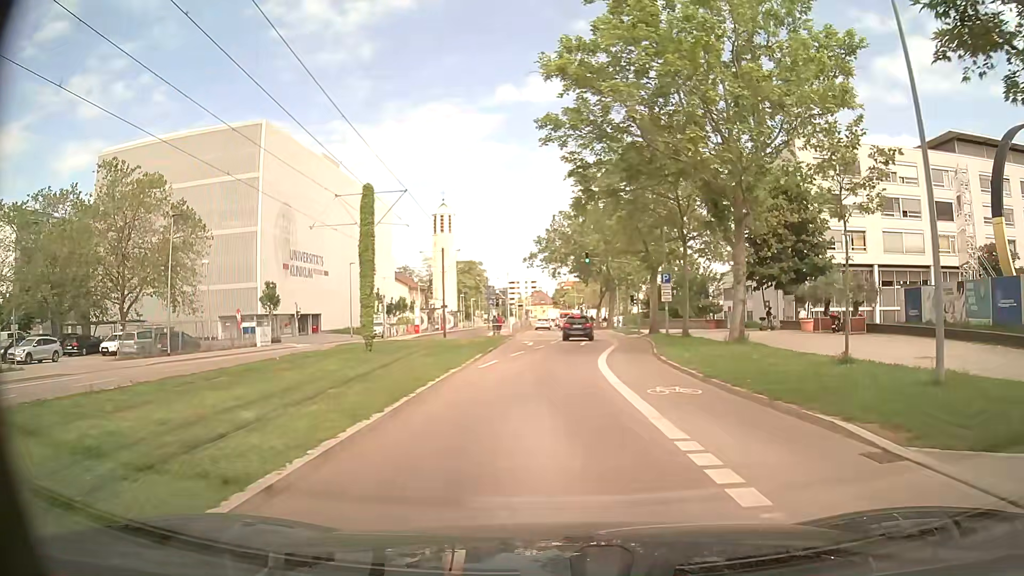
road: secondary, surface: asphalt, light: Day
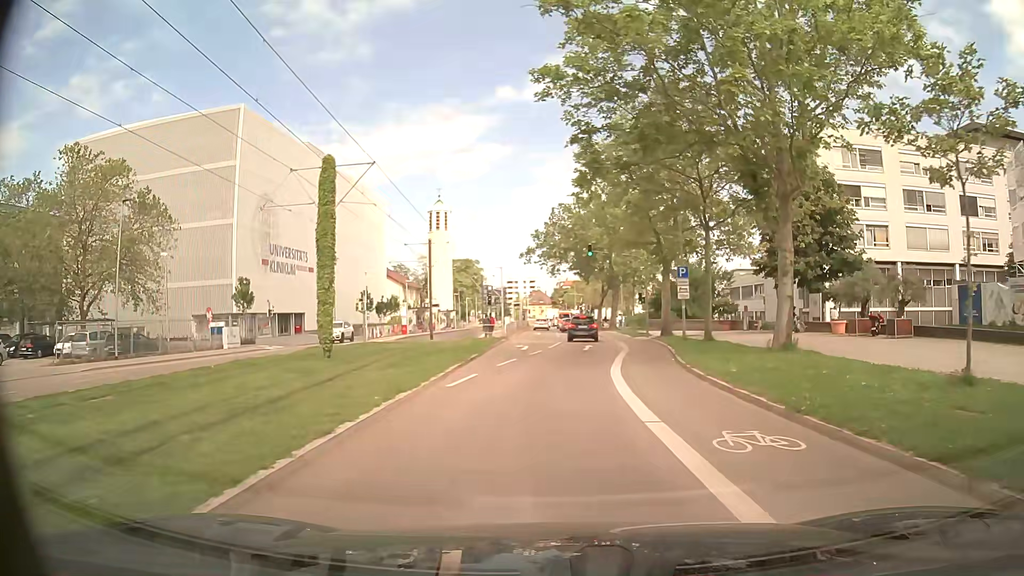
(0.0, +5.4) m; 0°
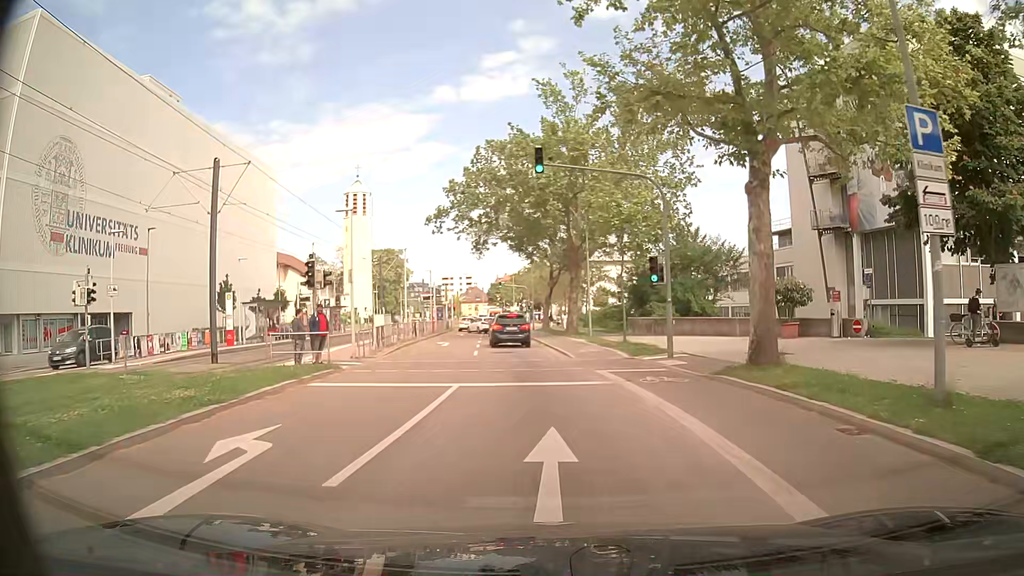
(+1.0, +26.0) m; +6°
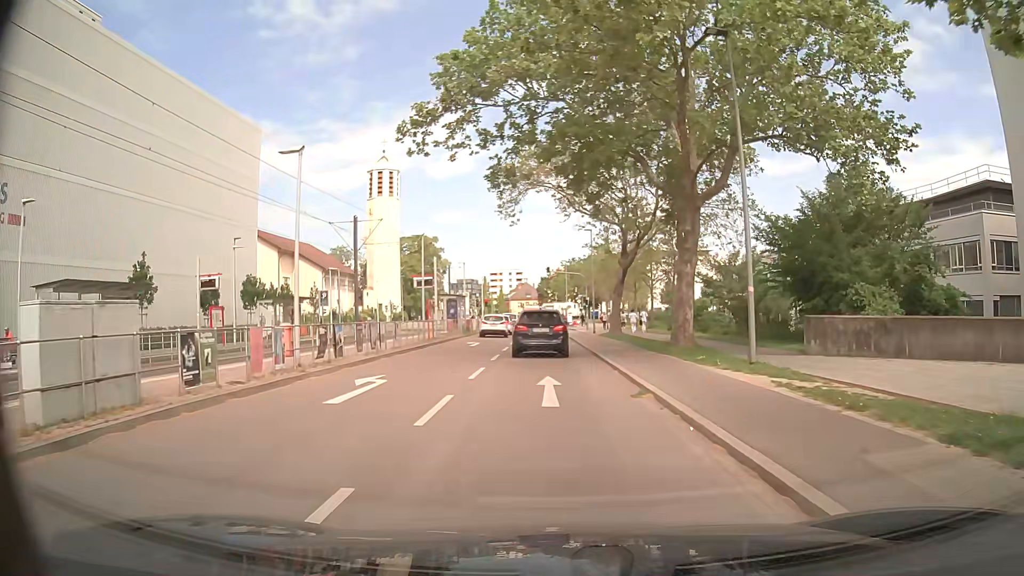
(-1.5, +22.8) m; -5°
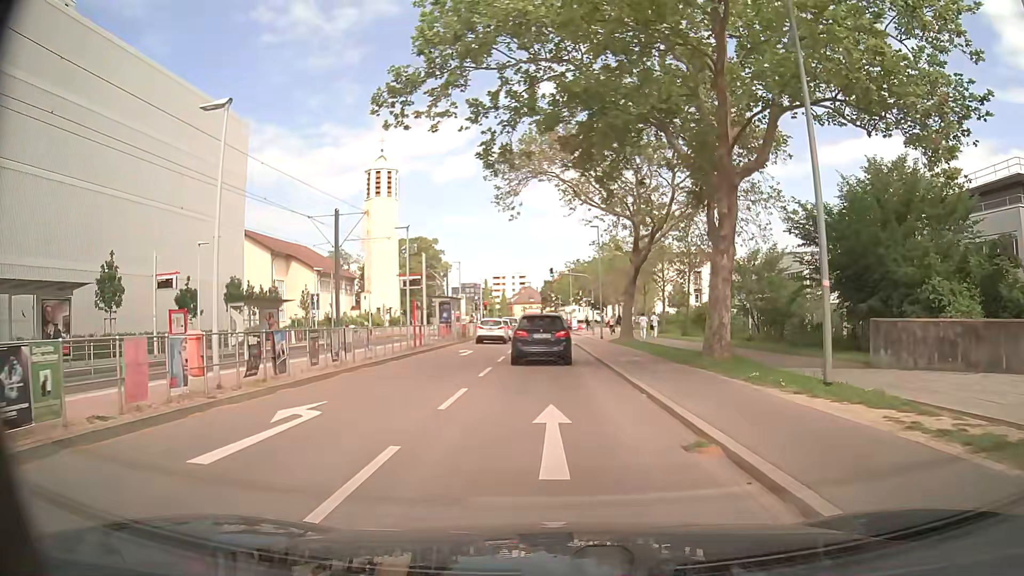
(0.0, +4.2) m; +1°
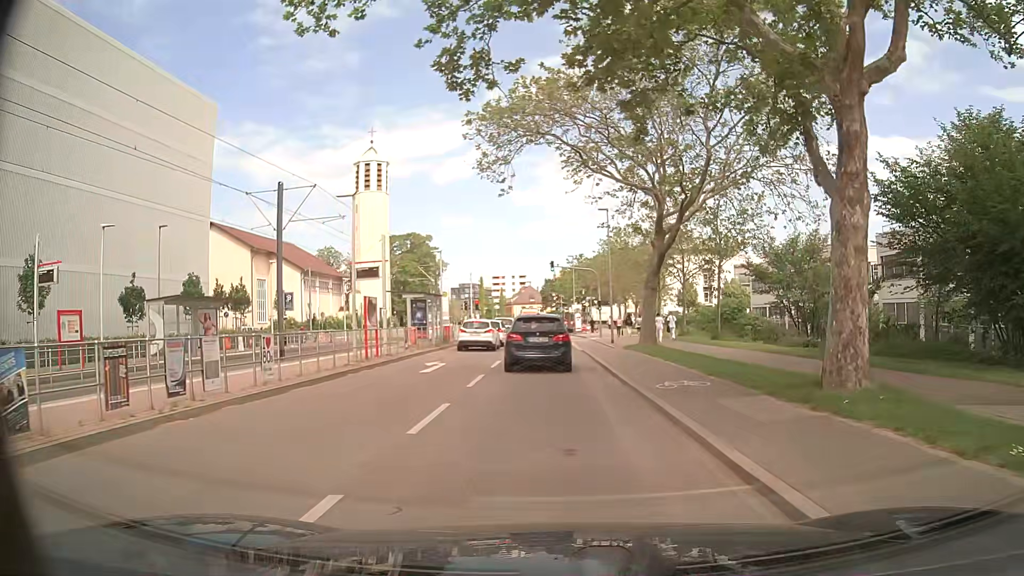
(-0.2, +7.9) m; -2°
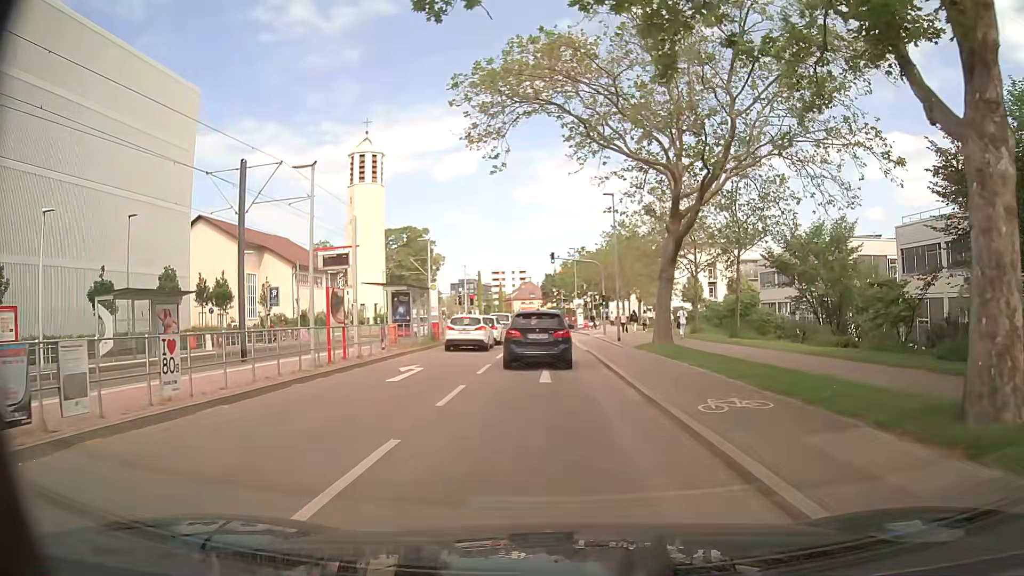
(0.0, +3.7) m; -1°
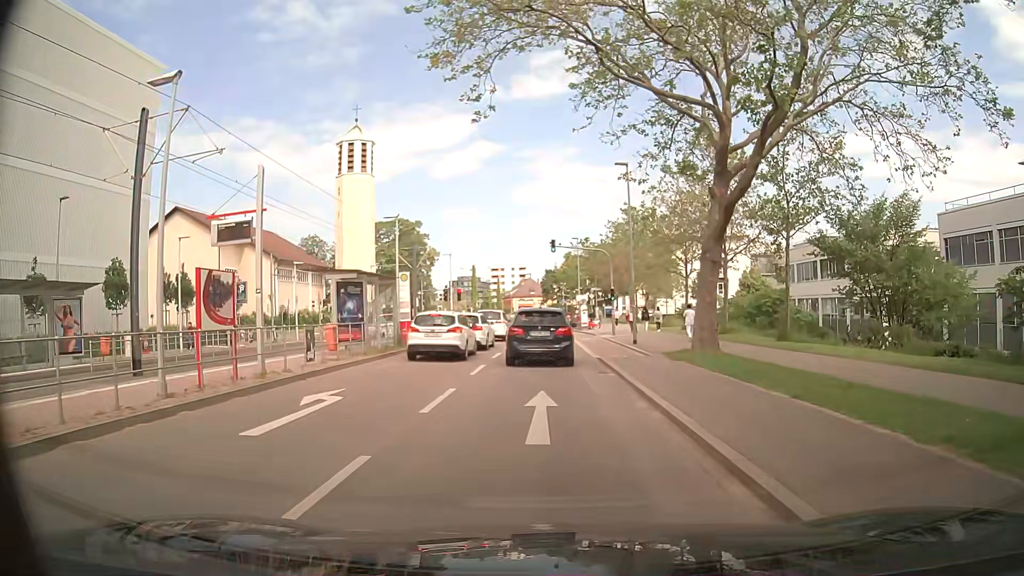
(+0.1, +7.0) m; +2°
(0, +10) (0, +20) (0, +30) (-1, +40) (-1, +50) (-2, +60) (-3, +70) (-3, +80) (-3, +90) (-2, +100) m
